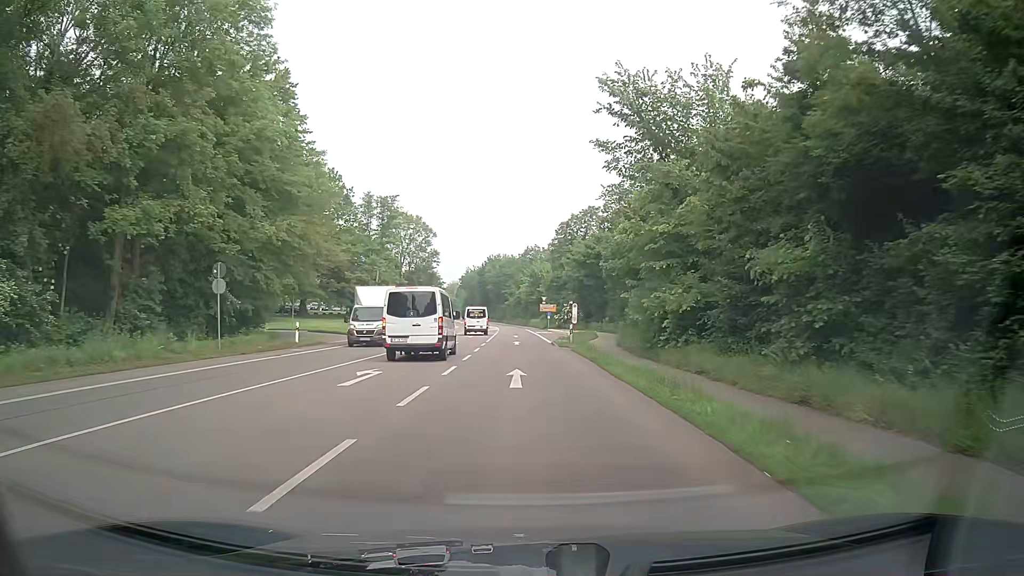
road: secondary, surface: asphalt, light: Day
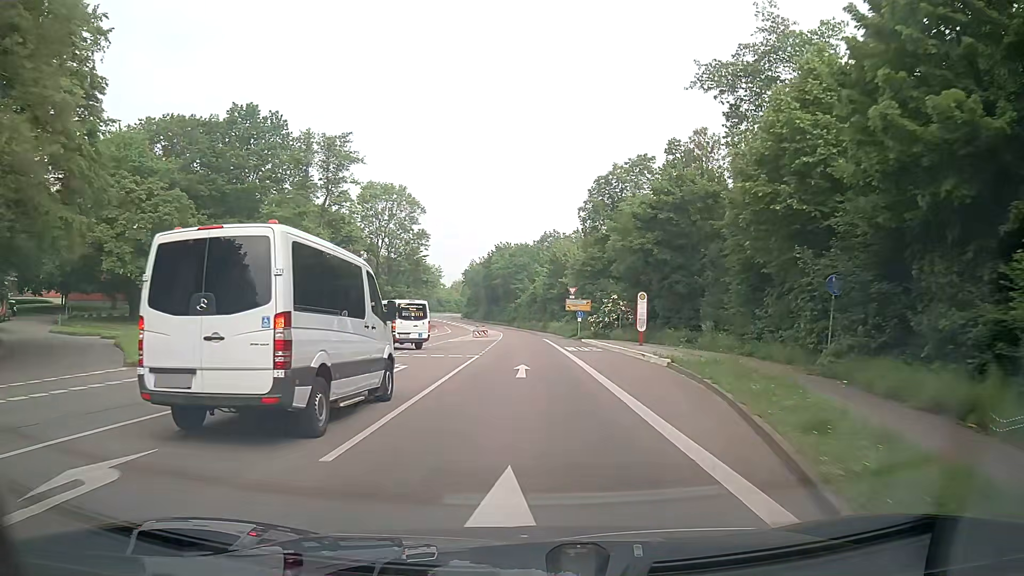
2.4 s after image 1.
(-0.8, +34.3) m; -2°
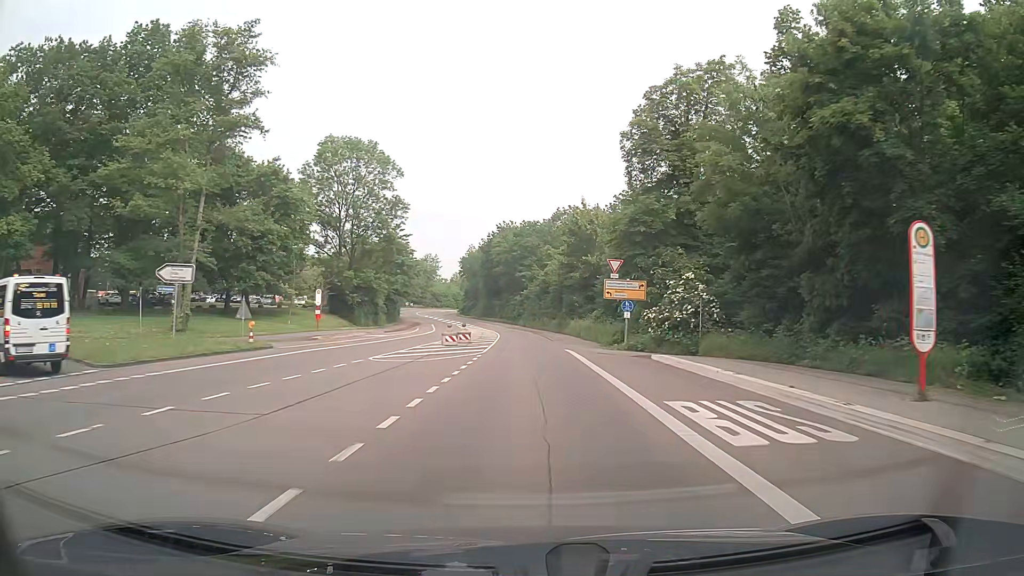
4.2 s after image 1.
(-0.2, +25.9) m; -1°
(0, +10) (0, +20) (0, +30) (0, +40) (-1, +50) (-1, +60) (-2, +70) (-3, +80) (-4, +90) (-7, +100) m
